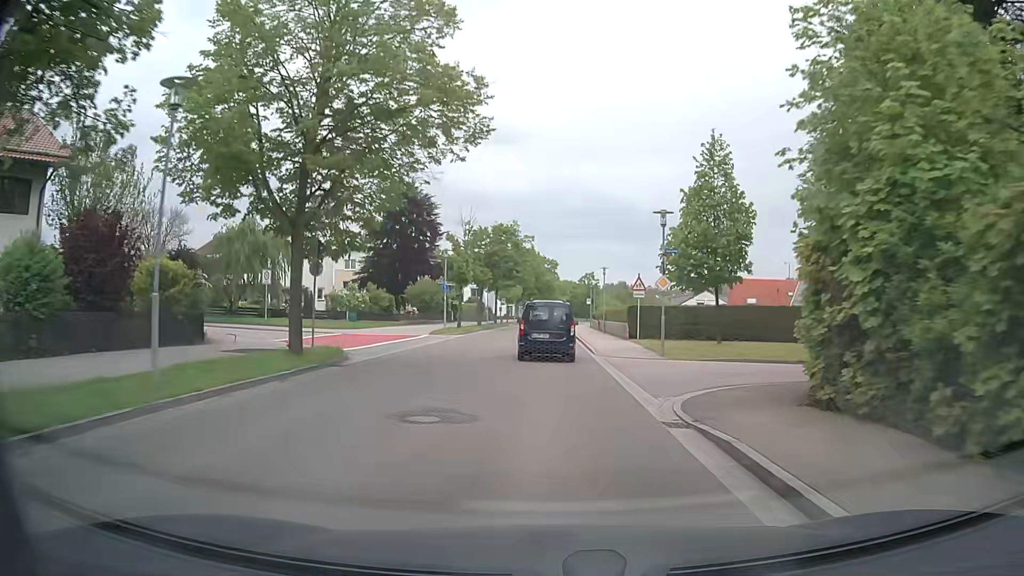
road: tertiary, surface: asphalt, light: Day
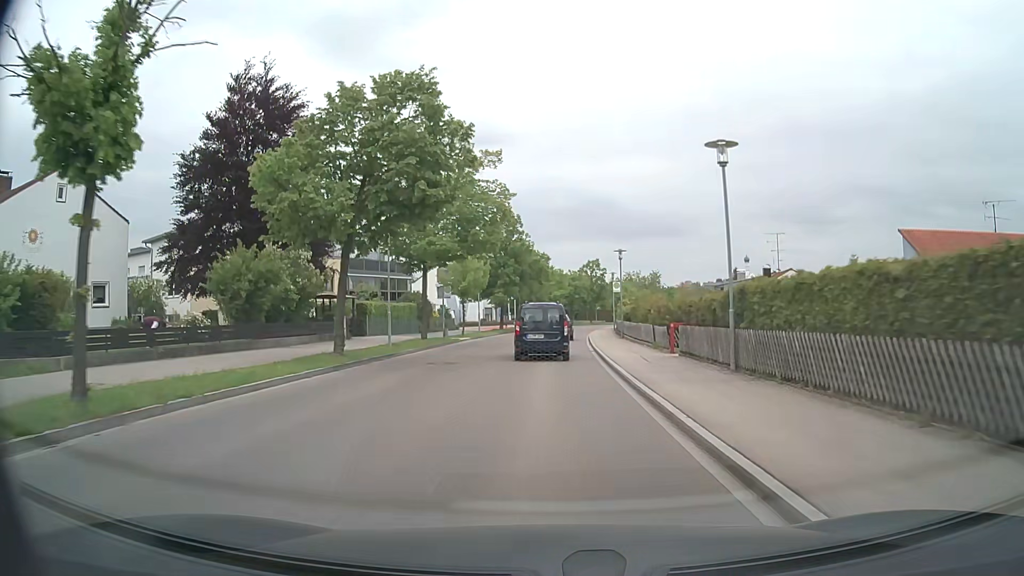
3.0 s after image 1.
(+0.1, +37.2) m; +1°
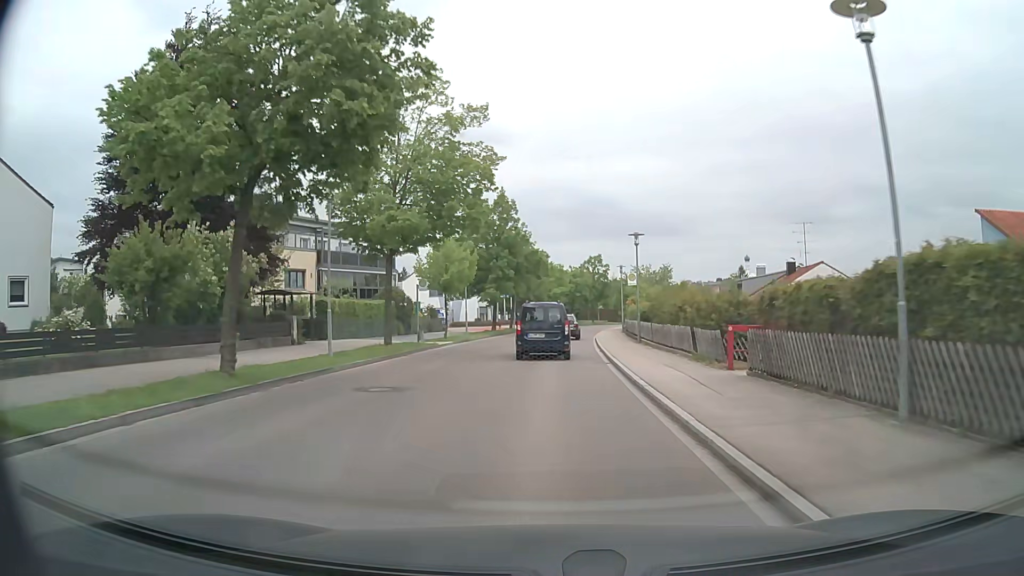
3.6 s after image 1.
(0.0, +7.3) m; 0°
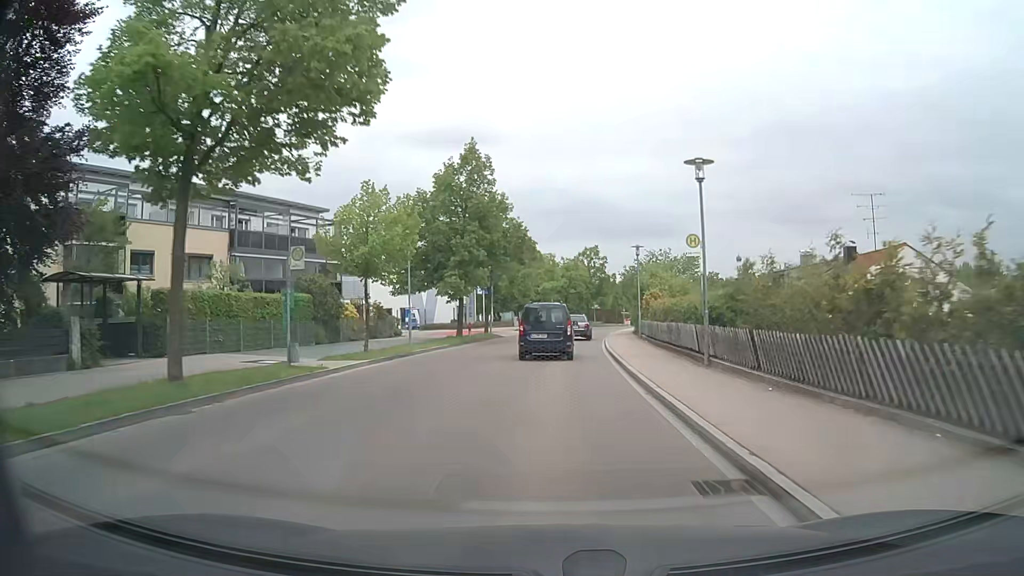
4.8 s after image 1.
(+0.1, +14.8) m; +1°
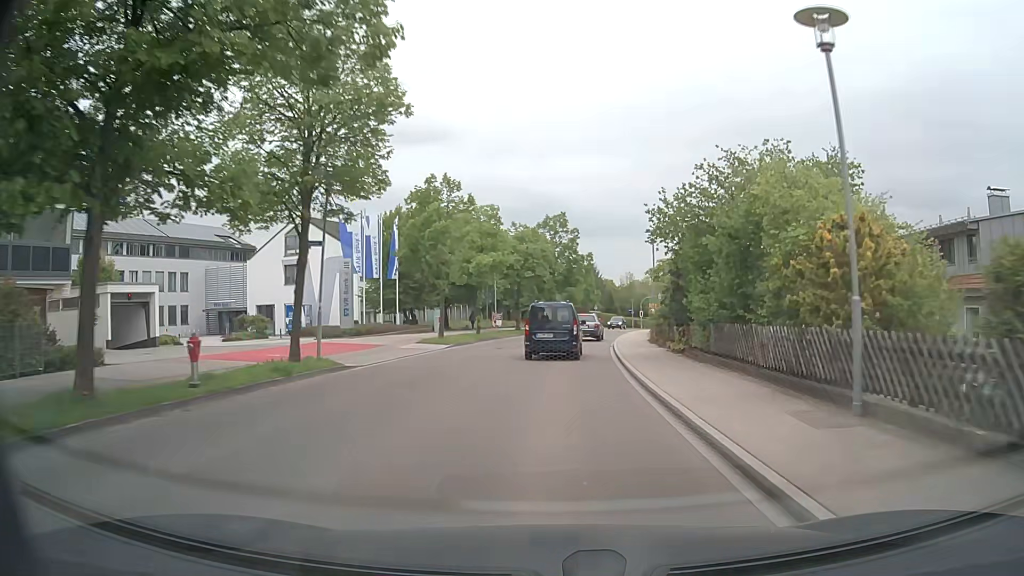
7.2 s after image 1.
(+0.7, +29.2) m; +4°
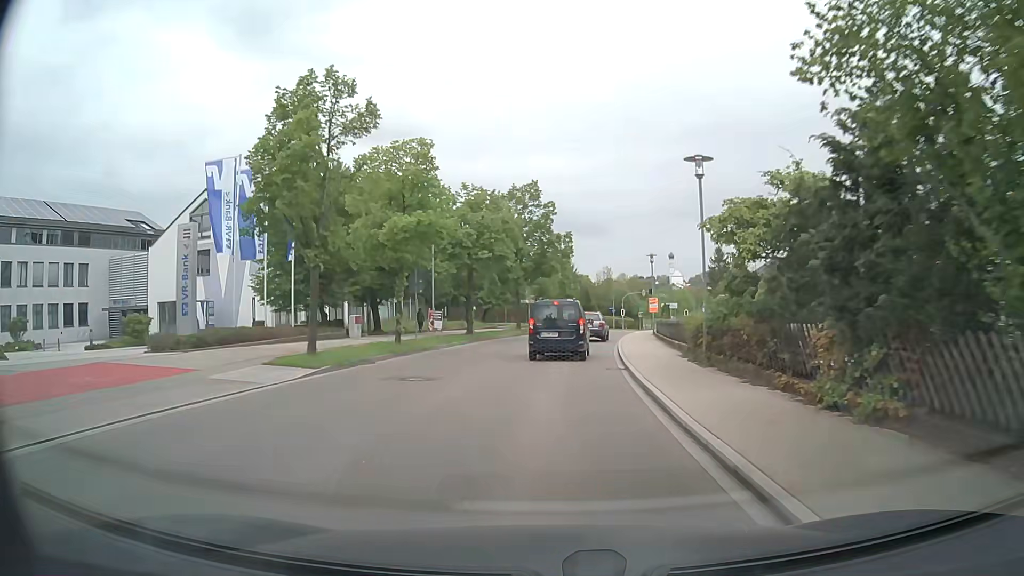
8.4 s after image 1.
(+0.3, +14.5) m; +2°
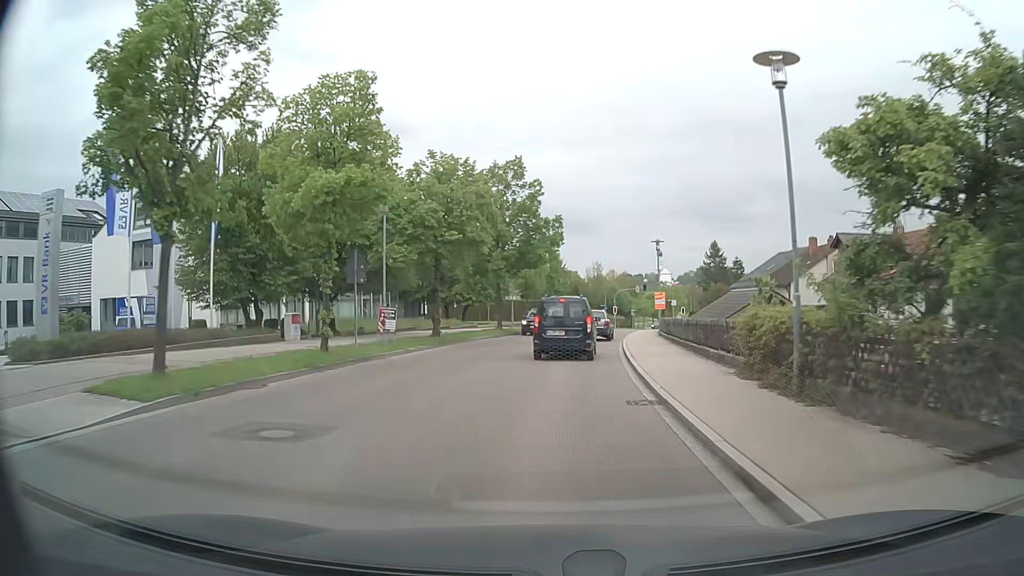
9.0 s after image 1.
(+0.1, +6.9) m; +1°
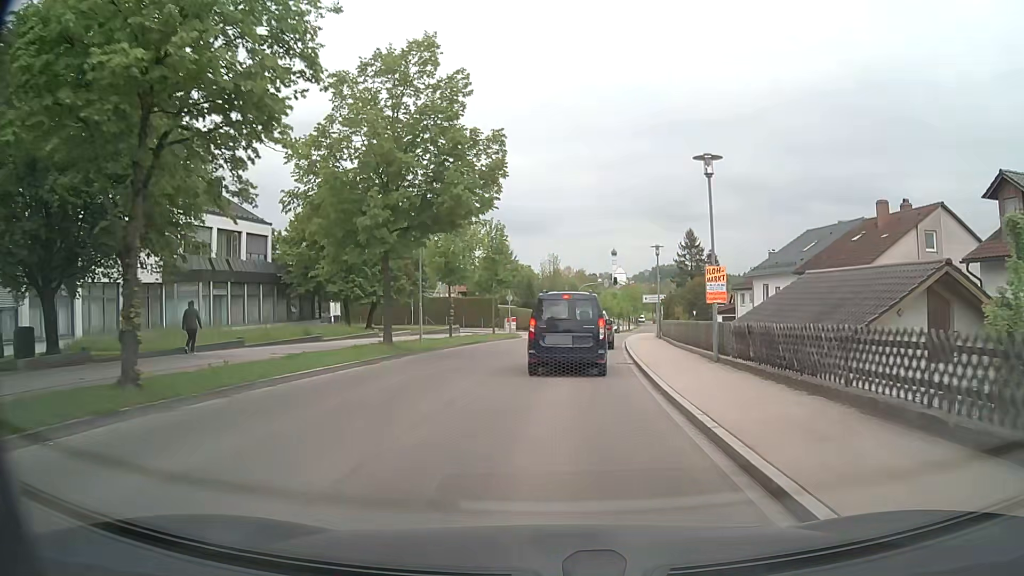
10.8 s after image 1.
(+0.8, +19.6) m; +4°
(0, +10) (+1, +20) (+2, +30) (+3, +40) (+5, +50) (+6, +60) (+8, +69) (+10, +79) (+12, +89) (+14, +99) m
